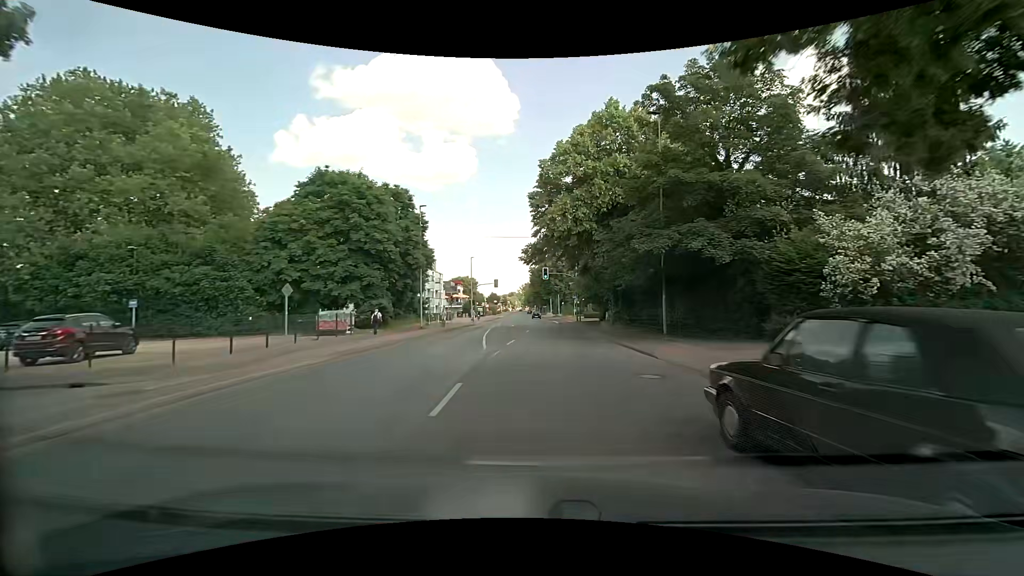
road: secondary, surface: asphalt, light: Day
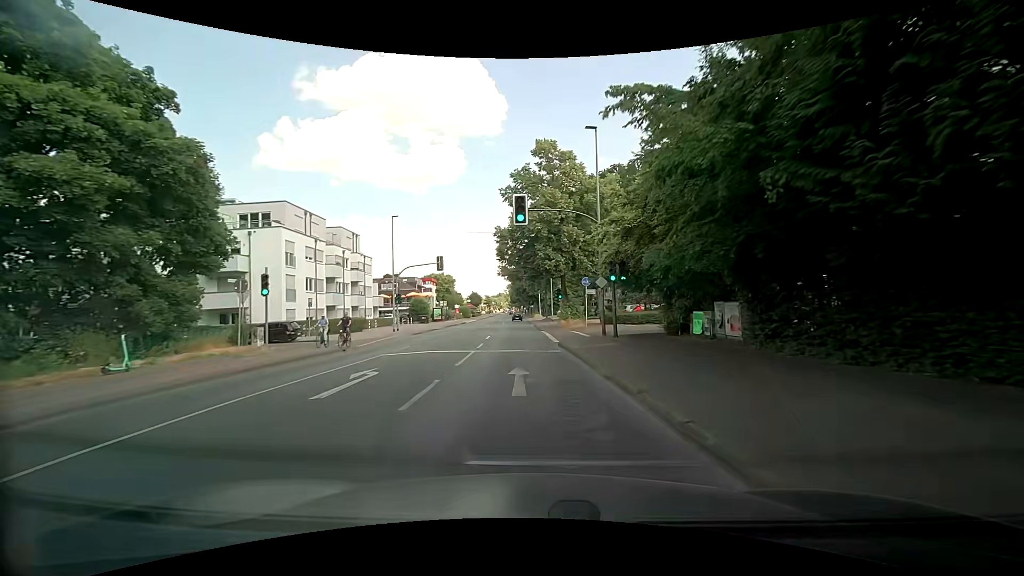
(+1.7, +37.0) m; +1°
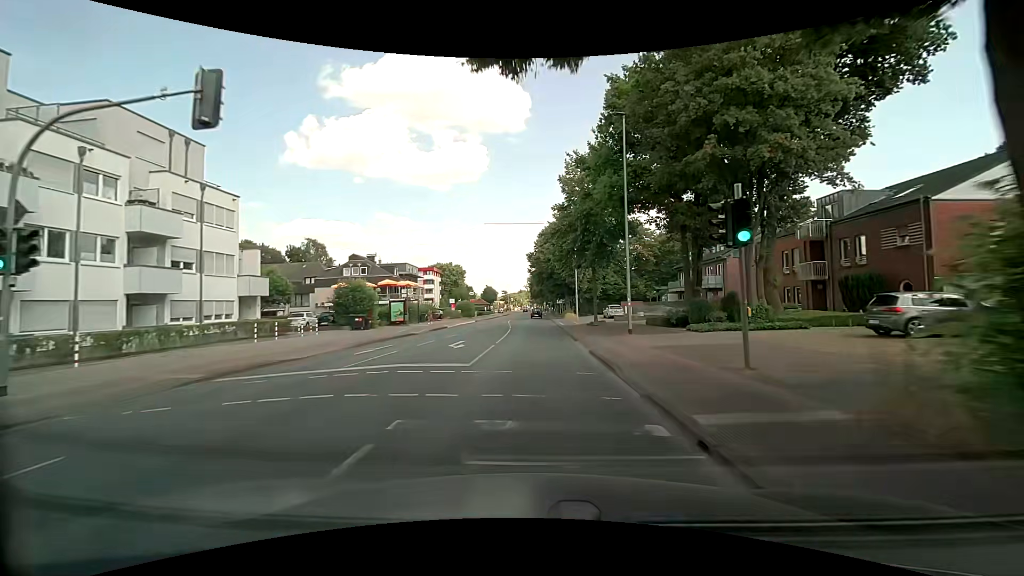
(-0.6, +36.2) m; -2°
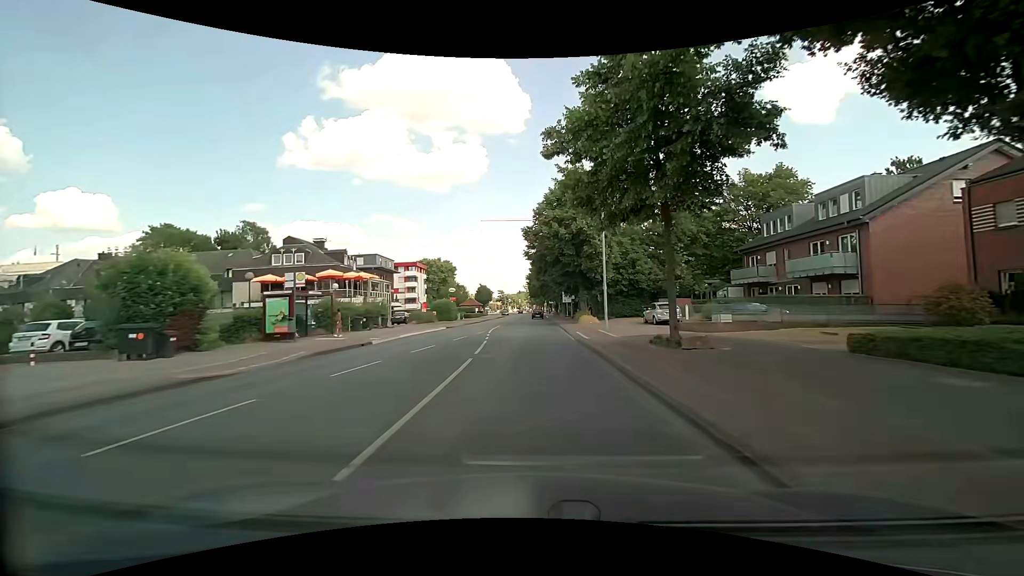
(0.0, +21.7) m; -1°
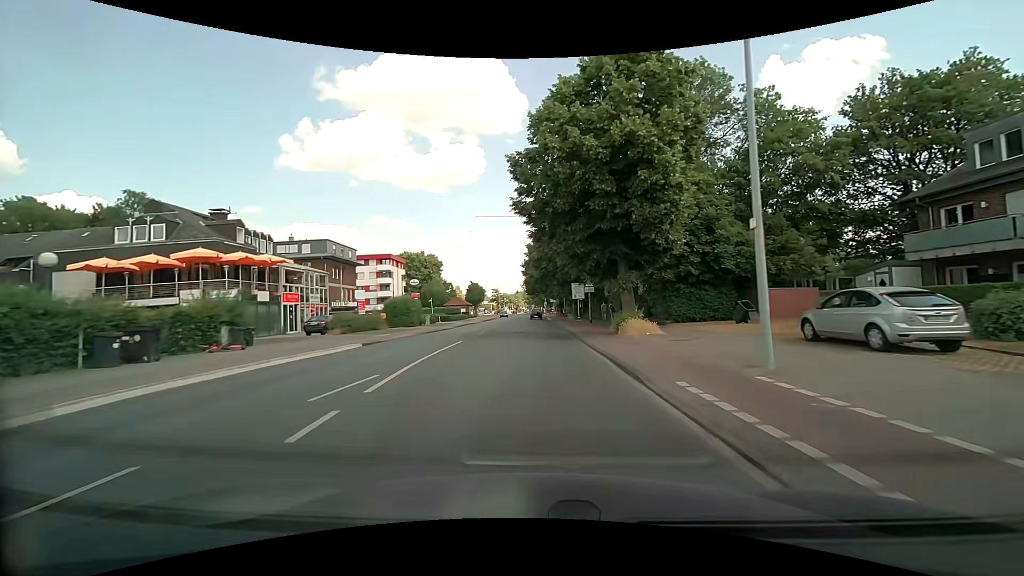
(+0.2, +21.7) m; +1°
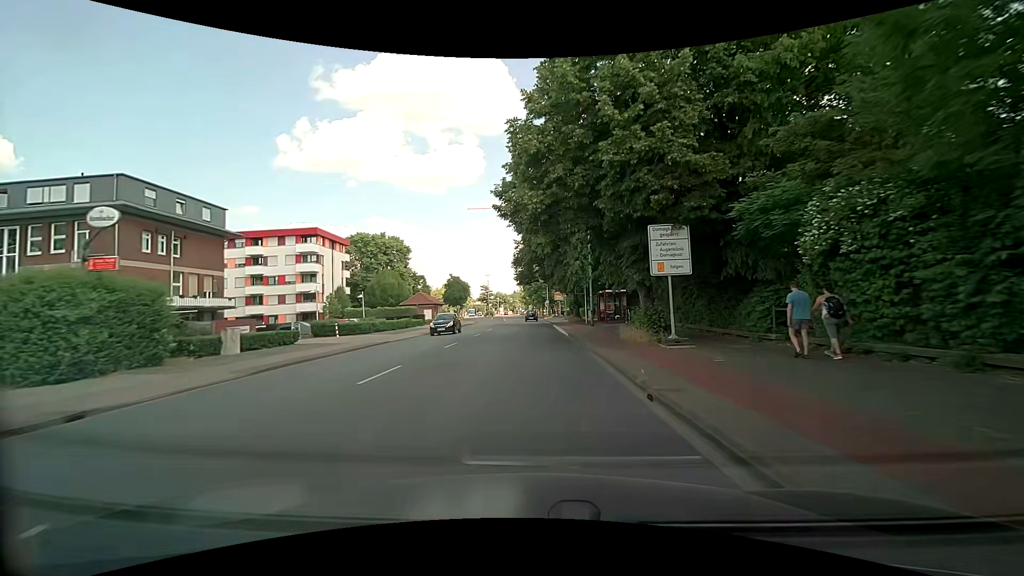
(-0.1, +36.3) m; -1°
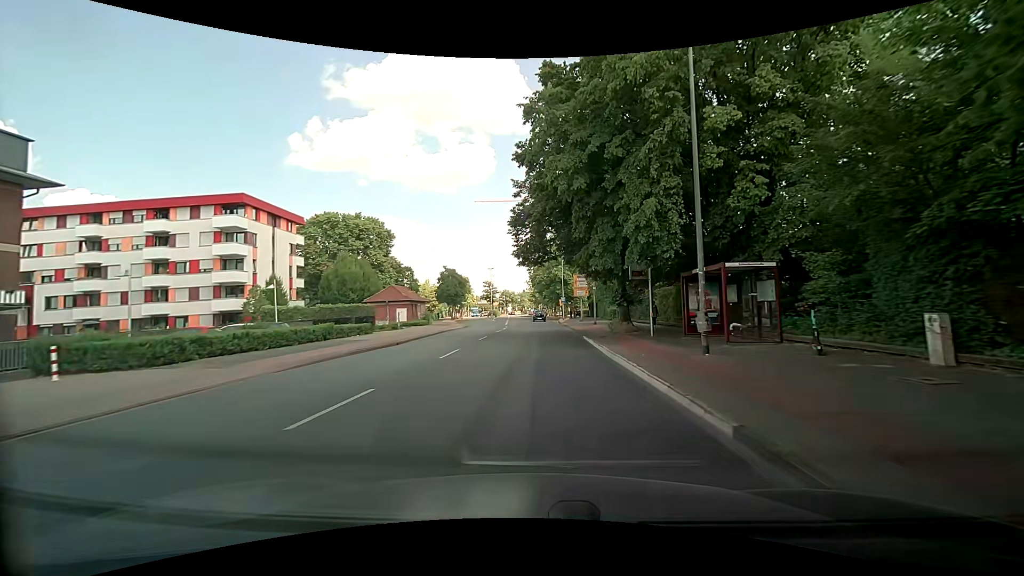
(0.0, +21.5) m; -1°
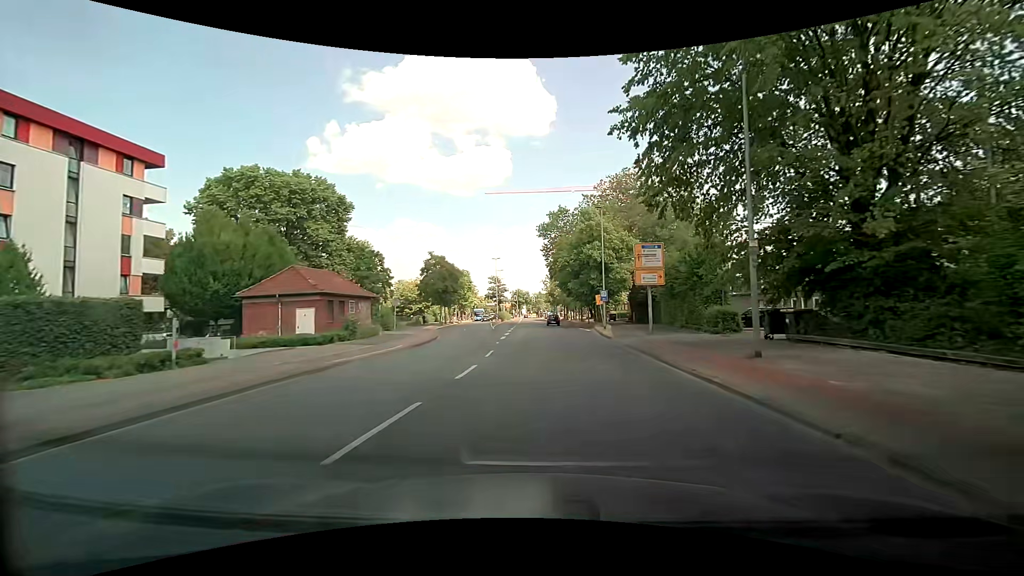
(+0.1, +28.5) m; -1°
(0, +10) (0, +20) (0, +30) (0, +40) (0, +50) (-1, +60) (-1, +70) (-1, +80) (-1, +90) (-1, +100) m
